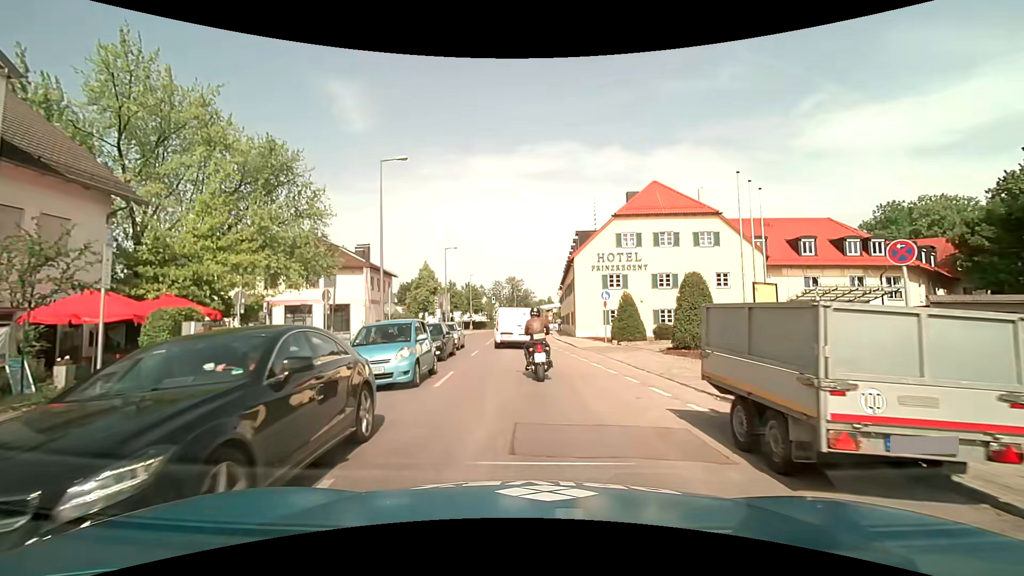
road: tertiary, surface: asphalt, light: Day
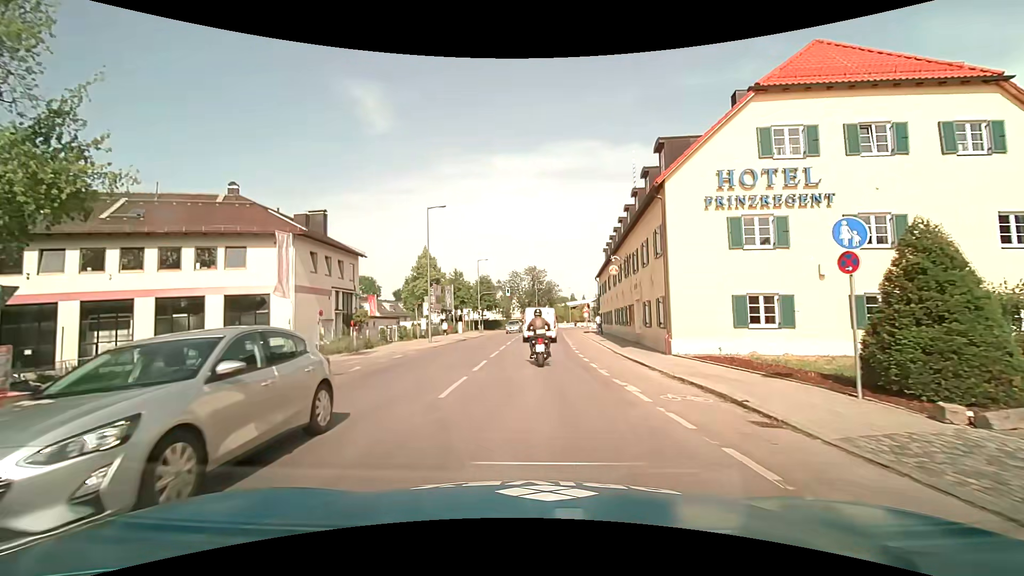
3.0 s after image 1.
(-0.6, +21.2) m; -3°
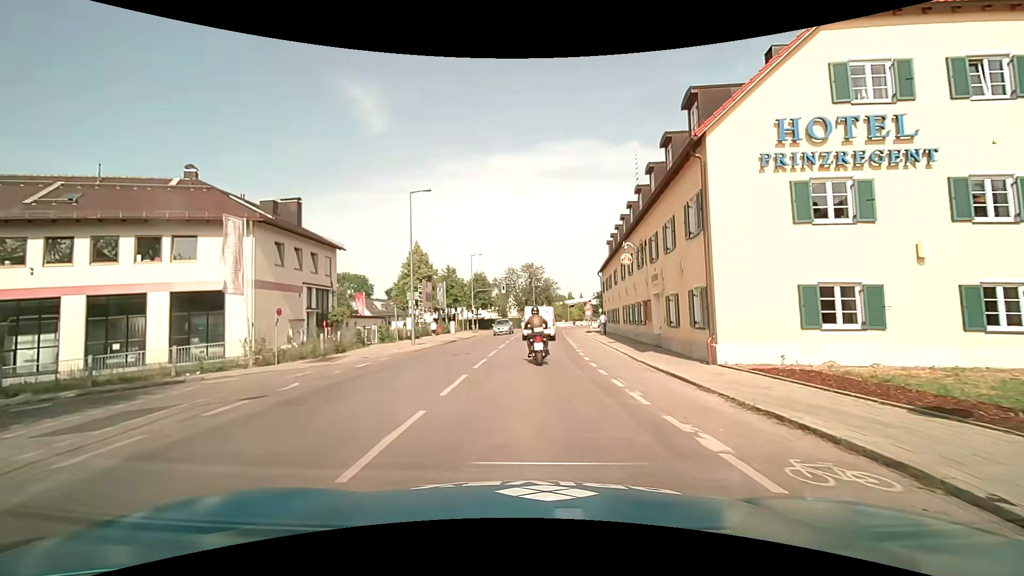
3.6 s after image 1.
(0.0, +4.5) m; 0°
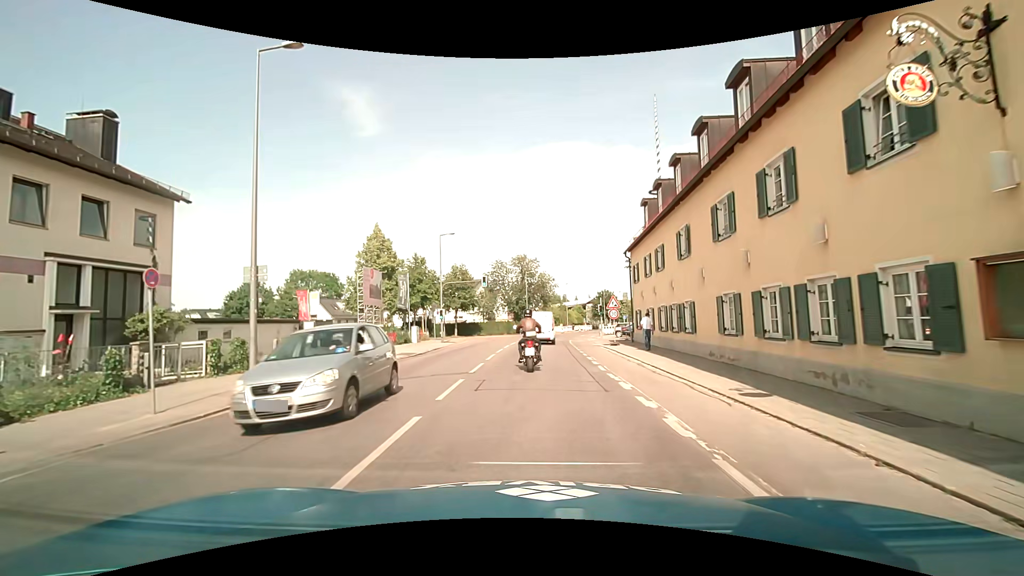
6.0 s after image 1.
(+0.3, +18.3) m; +1°
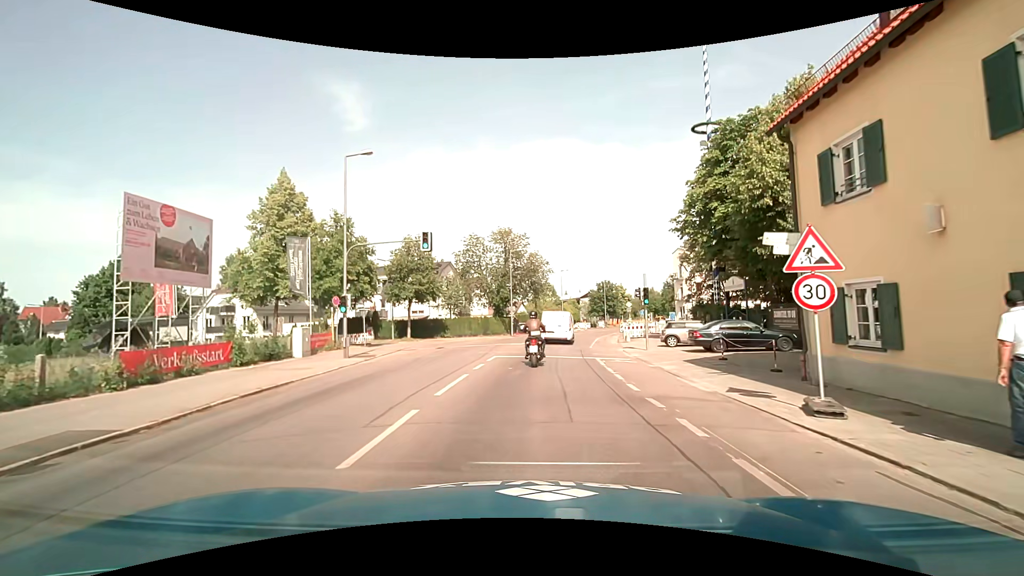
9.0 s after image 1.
(+0.5, +22.1) m; +3°
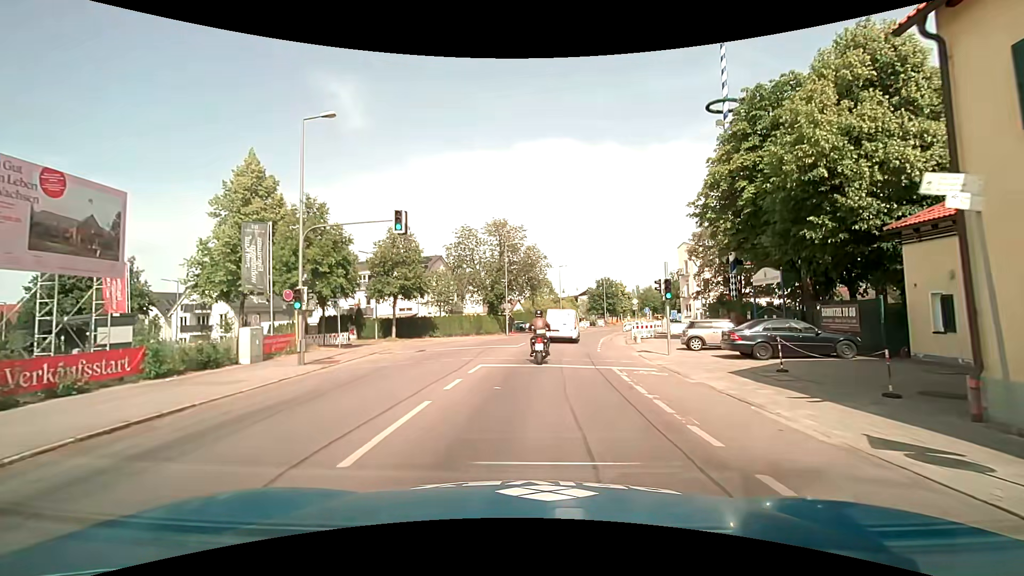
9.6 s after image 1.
(0.0, +4.5) m; 0°
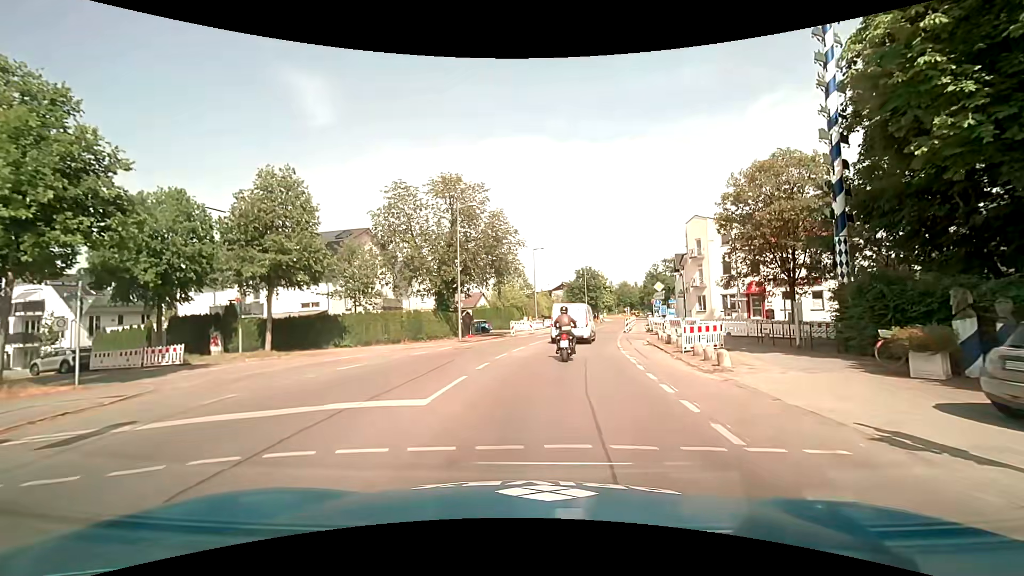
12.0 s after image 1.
(+0.4, +17.7) m; +3°
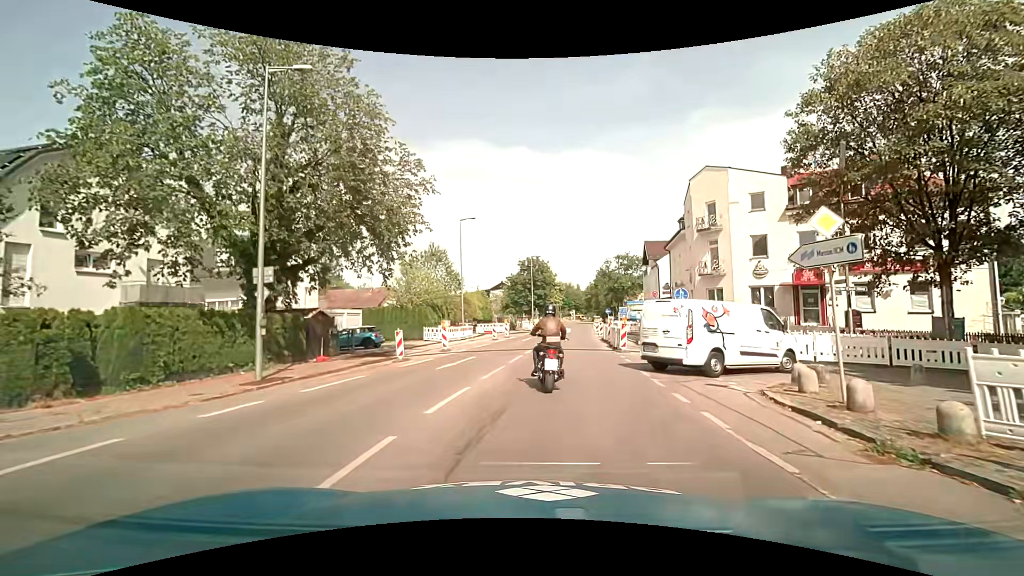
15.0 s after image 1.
(+1.2, +21.0) m; +6°
(0, +10) (+2, +20) (+3, +30) (+4, +40) (+6, +50) (+7, +60) (+8, +69) (+10, +79) (+11, +89) (+12, +99) m
